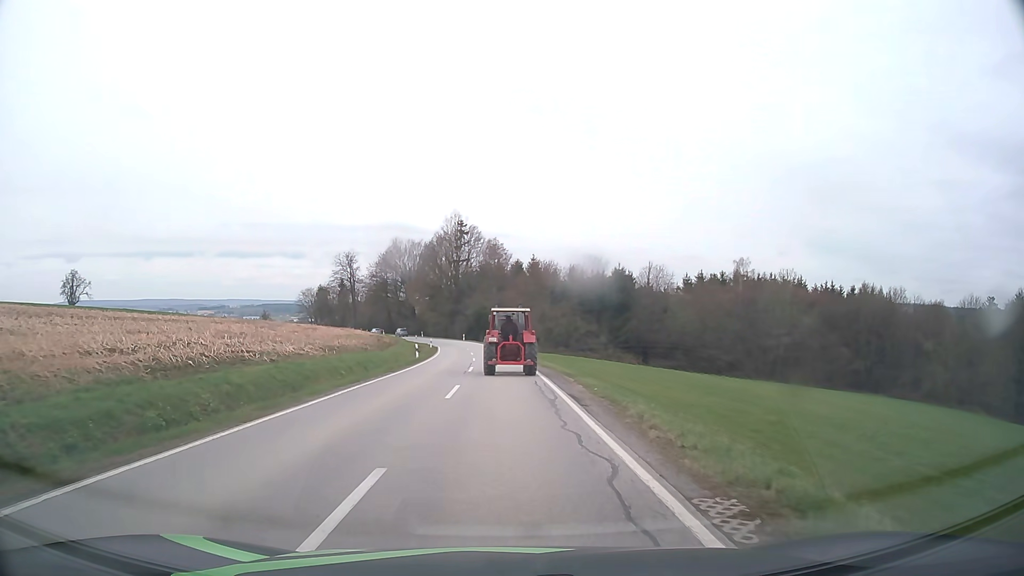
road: secondary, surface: asphalt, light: Day
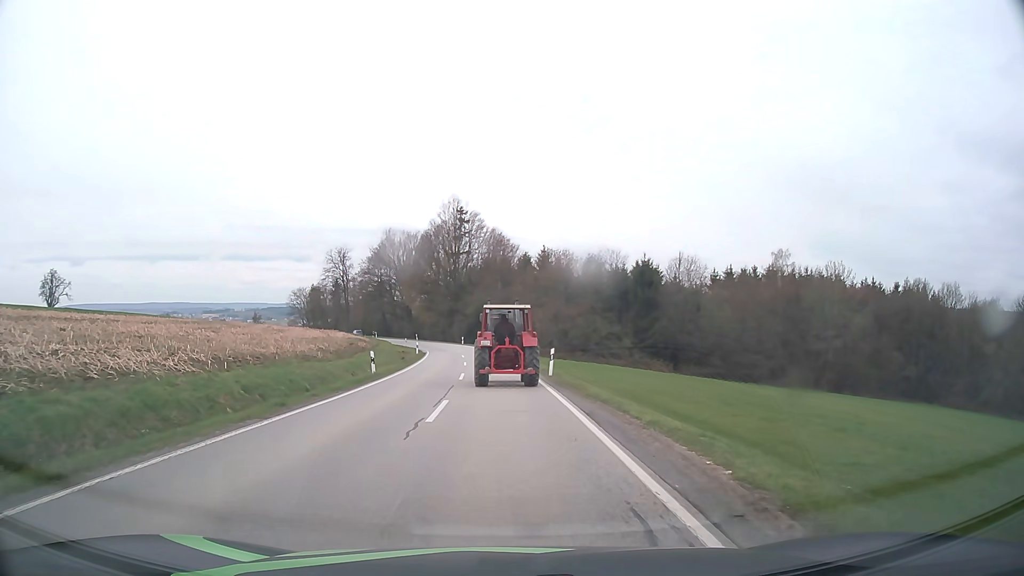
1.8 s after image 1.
(-0.1, +15.3) m; 0°
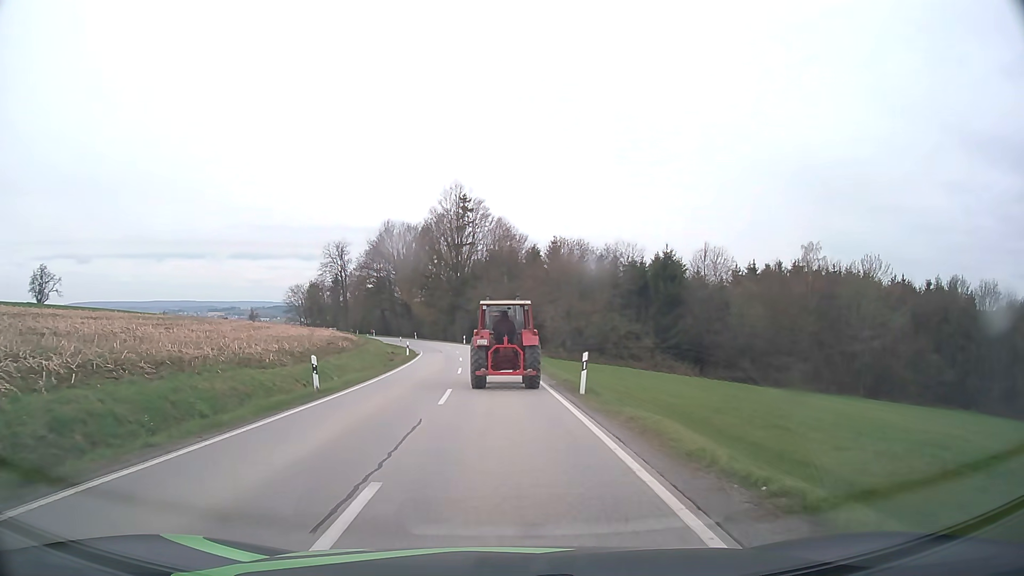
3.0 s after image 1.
(-0.1, +8.8) m; -1°
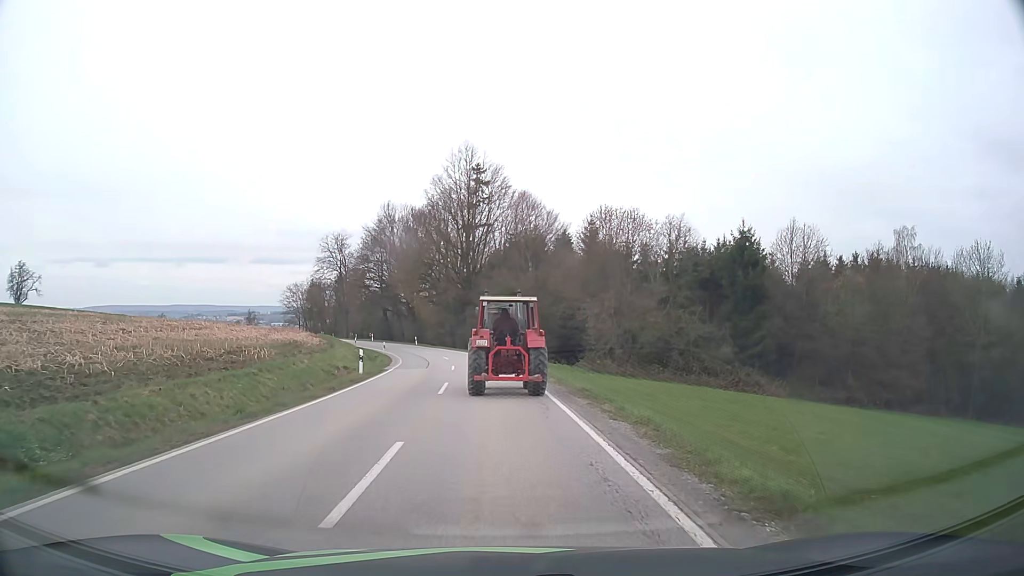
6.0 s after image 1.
(-0.2, +20.7) m; -2°
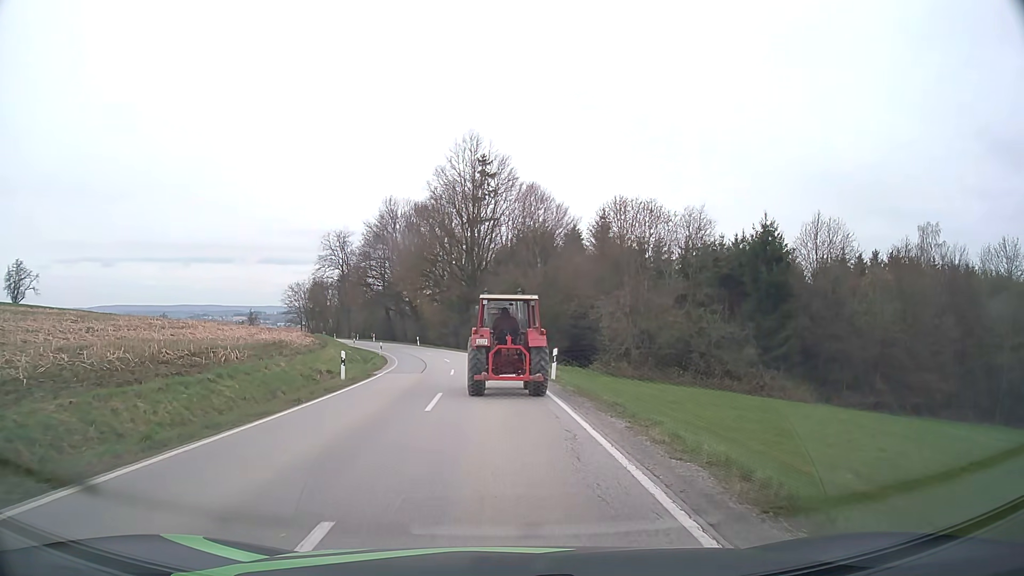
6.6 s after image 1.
(0.0, +4.0) m; -1°
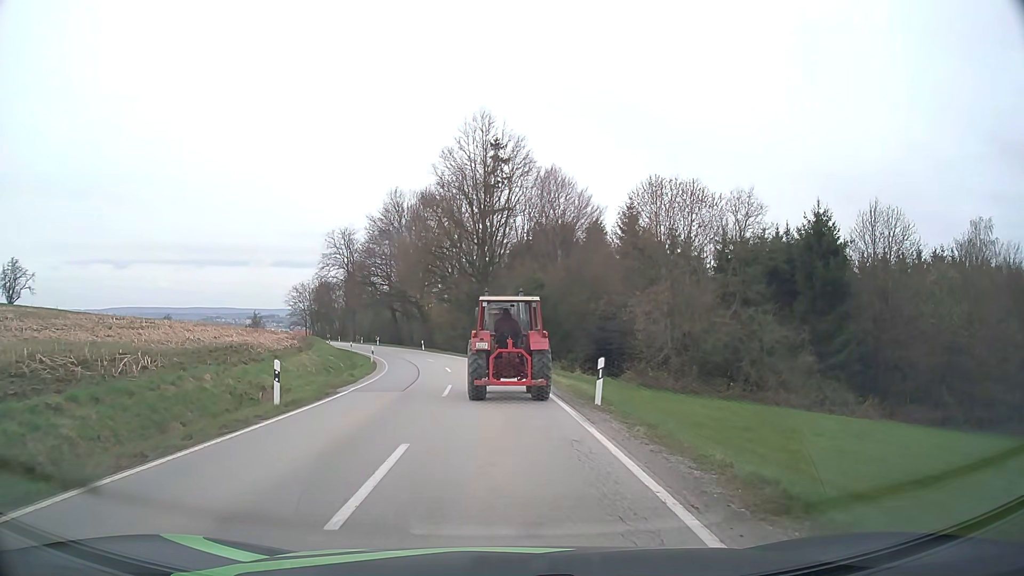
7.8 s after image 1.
(0.0, +8.0) m; -1°
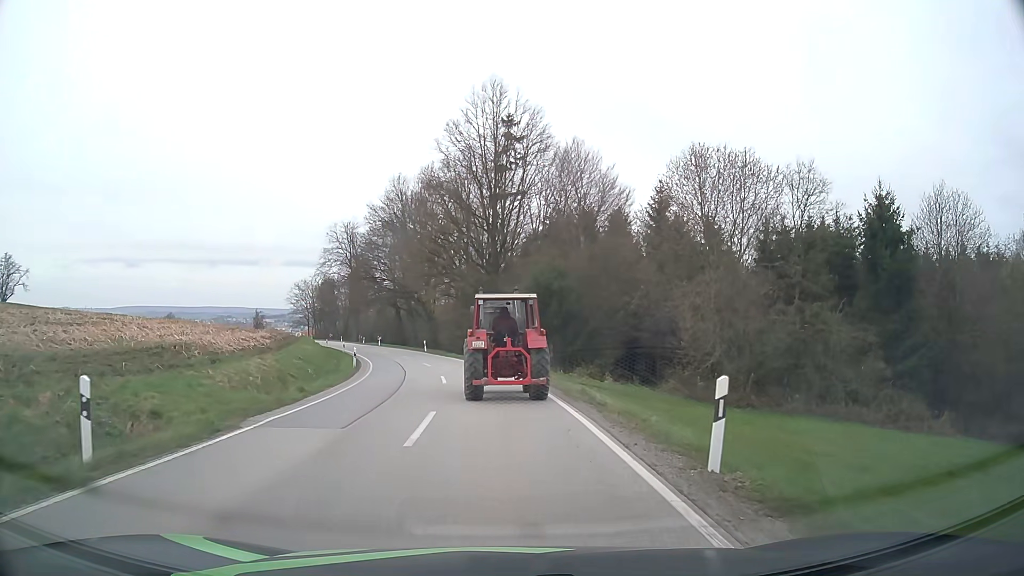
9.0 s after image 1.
(-0.1, +7.7) m; -1°
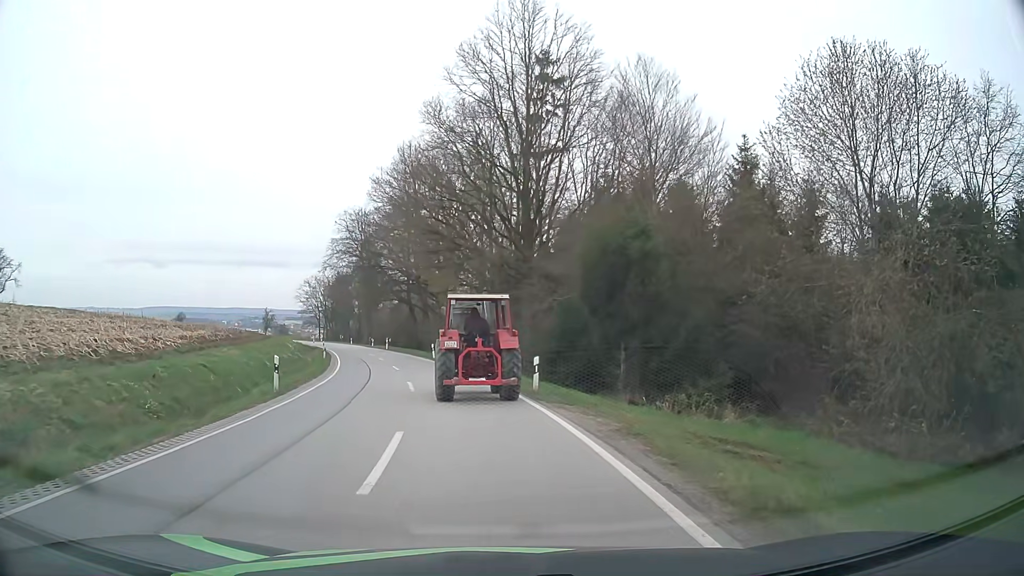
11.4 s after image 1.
(-0.3, +14.8) m; -3°
(0, +10) (-2, +20) (-3, +30) (-6, +39) (-9, +49) (-13, +58) (-16, +68) (-19, +77) (-22, +87) (-25, +96) m
